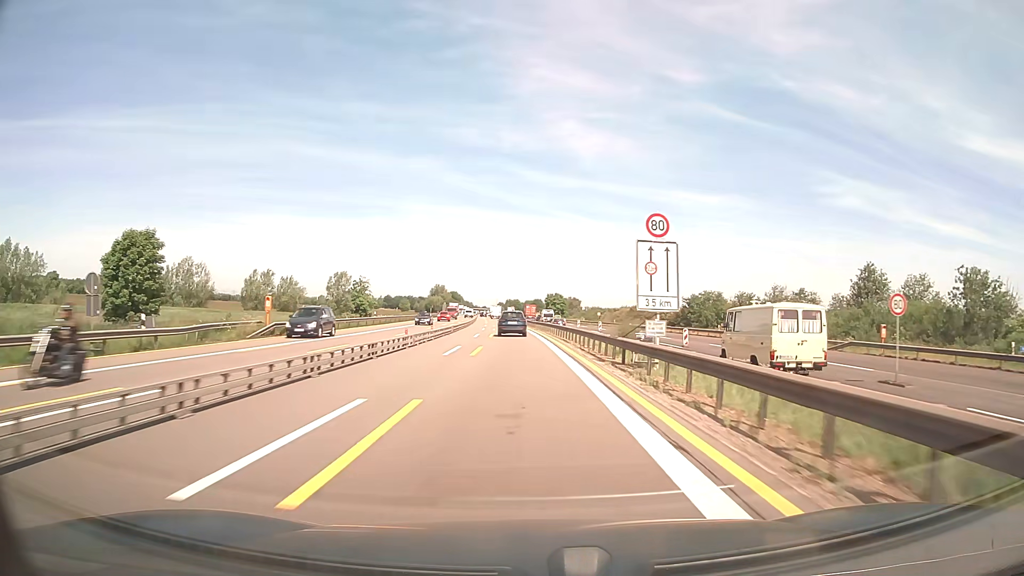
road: motorway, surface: asphalt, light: Day
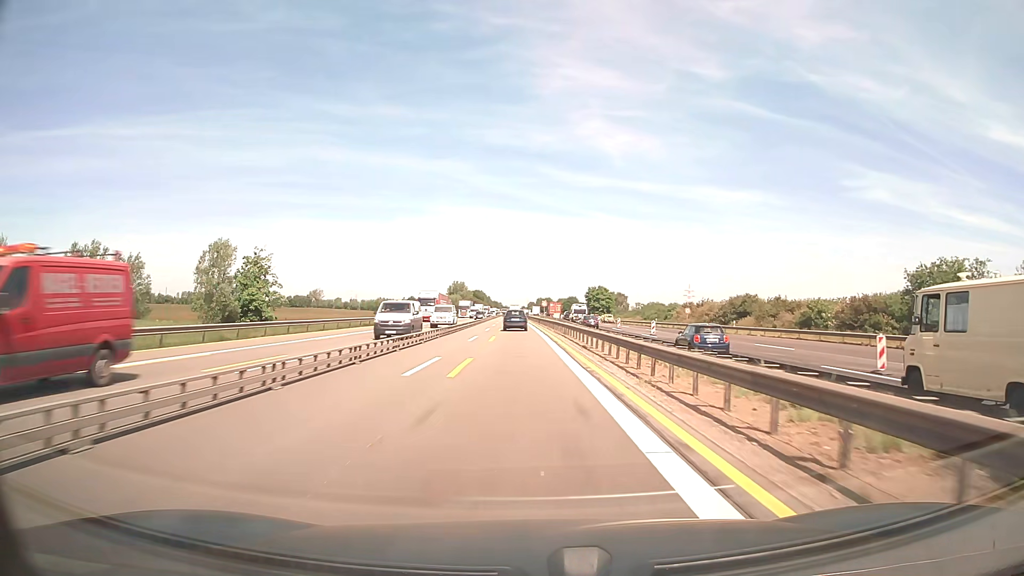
(-1.7, +62.6) m; -3°
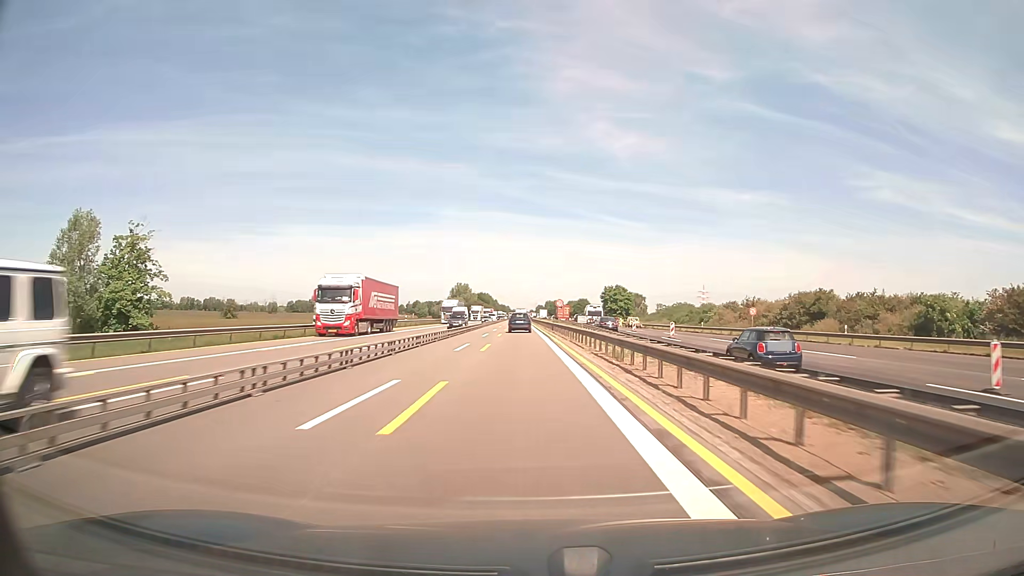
(-0.2, +25.1) m; -1°
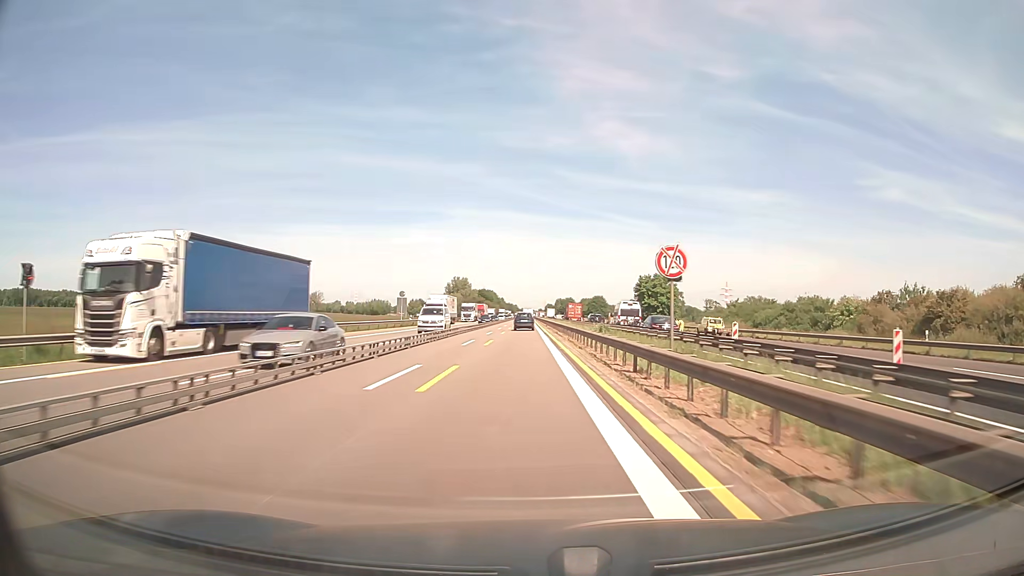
(-0.2, +50.1) m; -1°
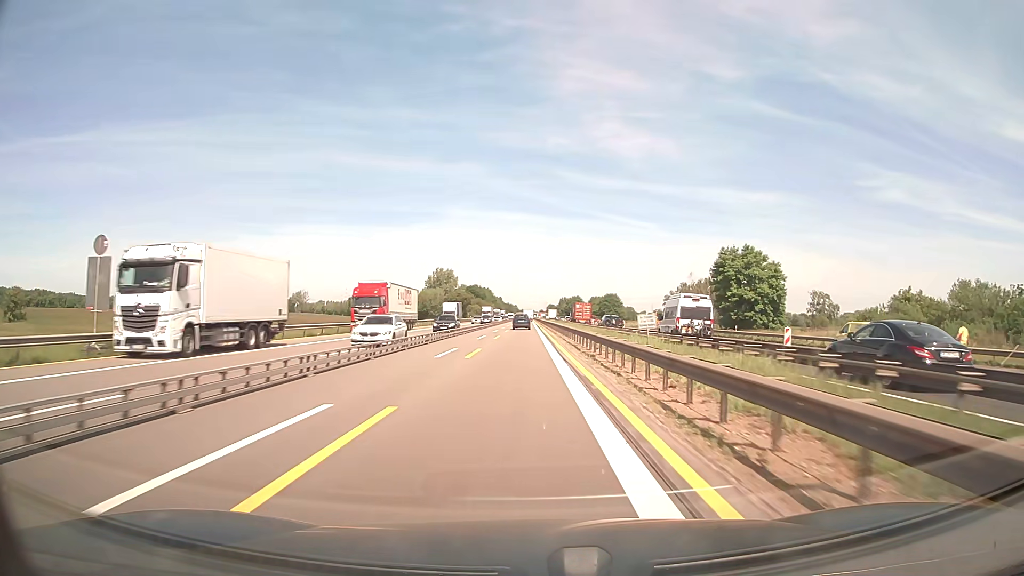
(-0.1, +62.5) m; 0°
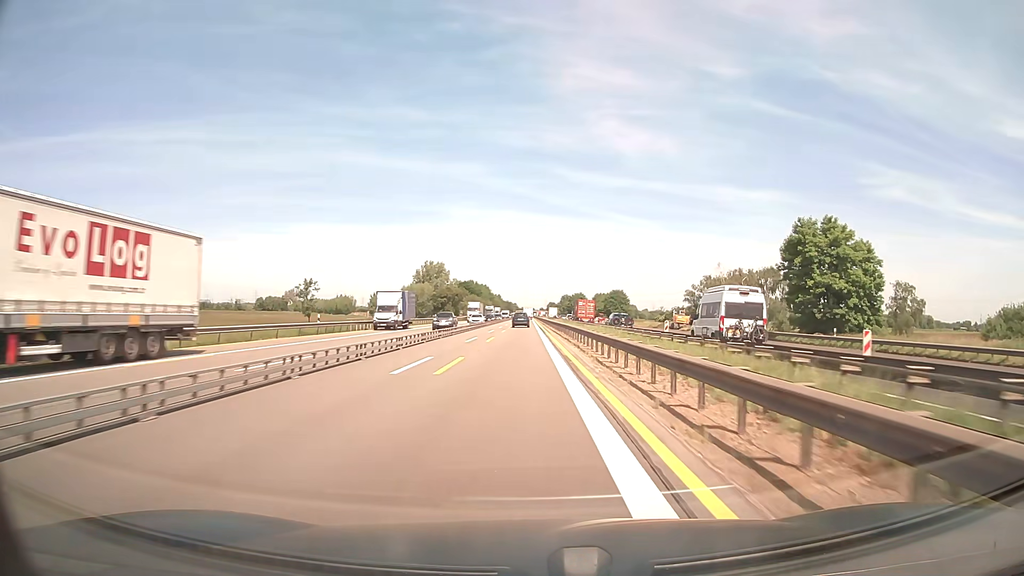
(0.0, +25.0) m; 0°
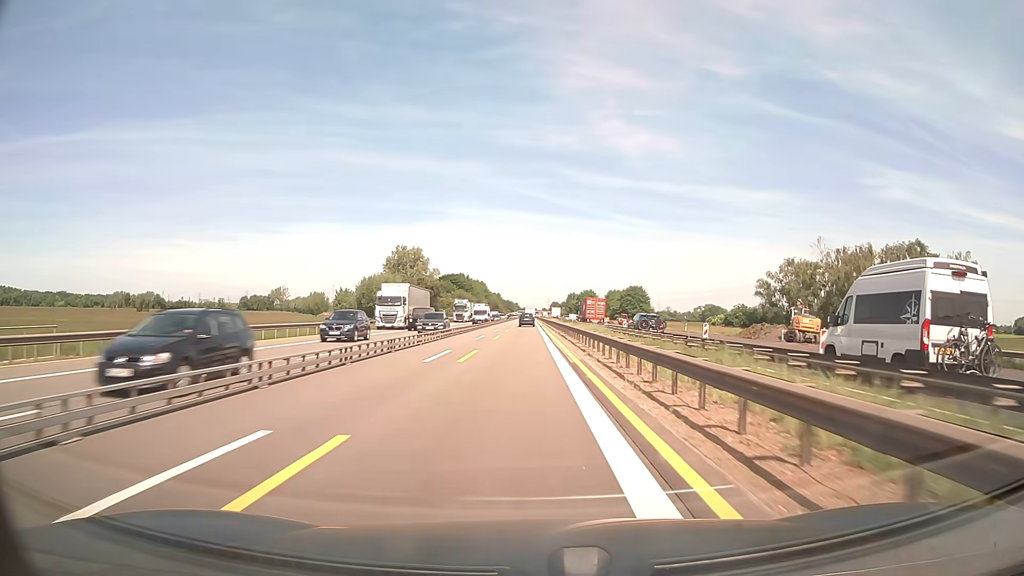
(-0.1, +50.1) m; 0°
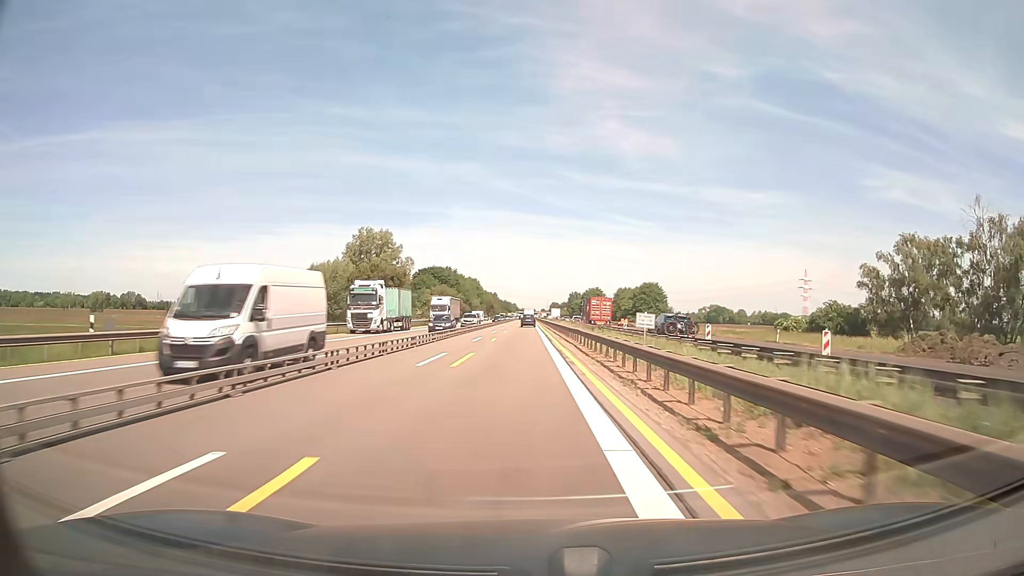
(0.0, +37.5) m; 0°
(0, +10) (0, +20) (0, +30) (0, +40) (0, +50) (0, +60) (0, +70) (0, +80) (0, +90) (0, +100) m
